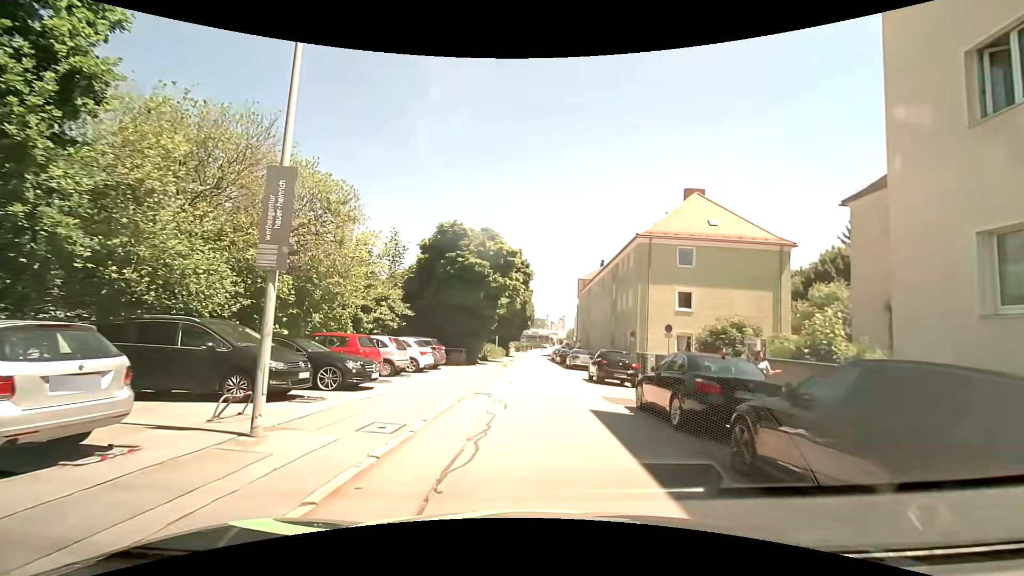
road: residential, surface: asphalt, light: Day
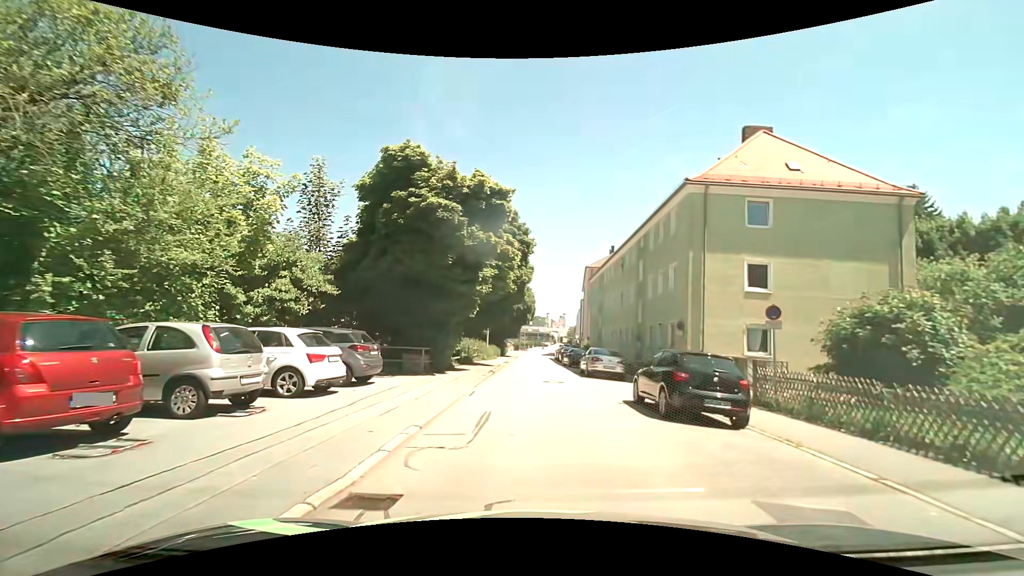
(+0.1, +10.4) m; +1°
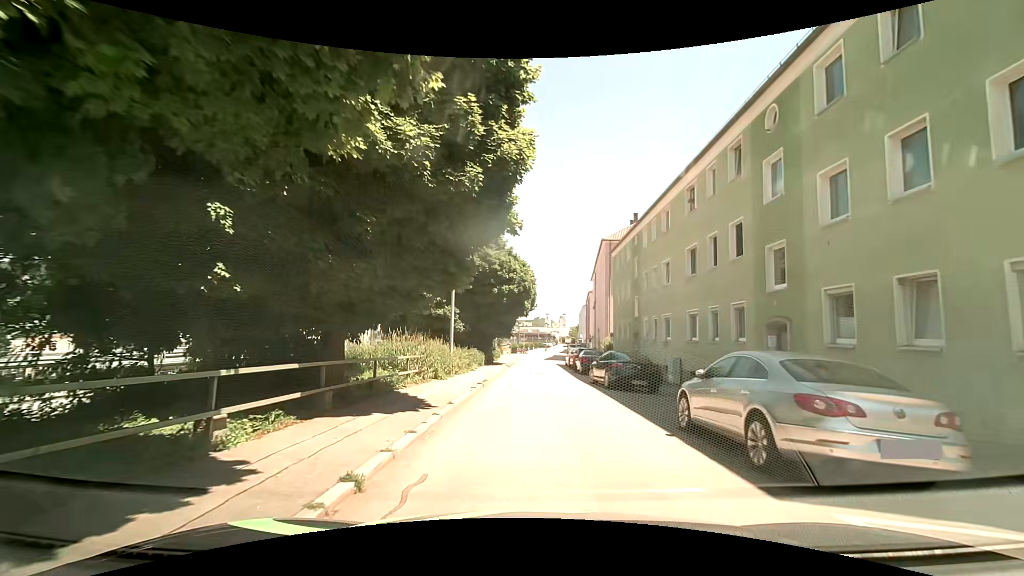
(-0.1, +17.6) m; 0°
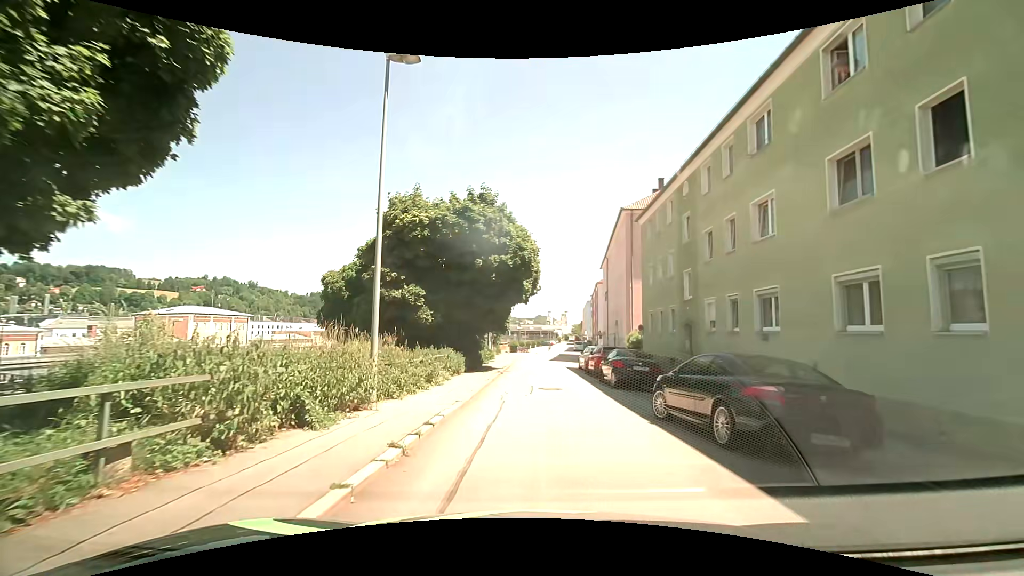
(-0.1, +10.6) m; -2°
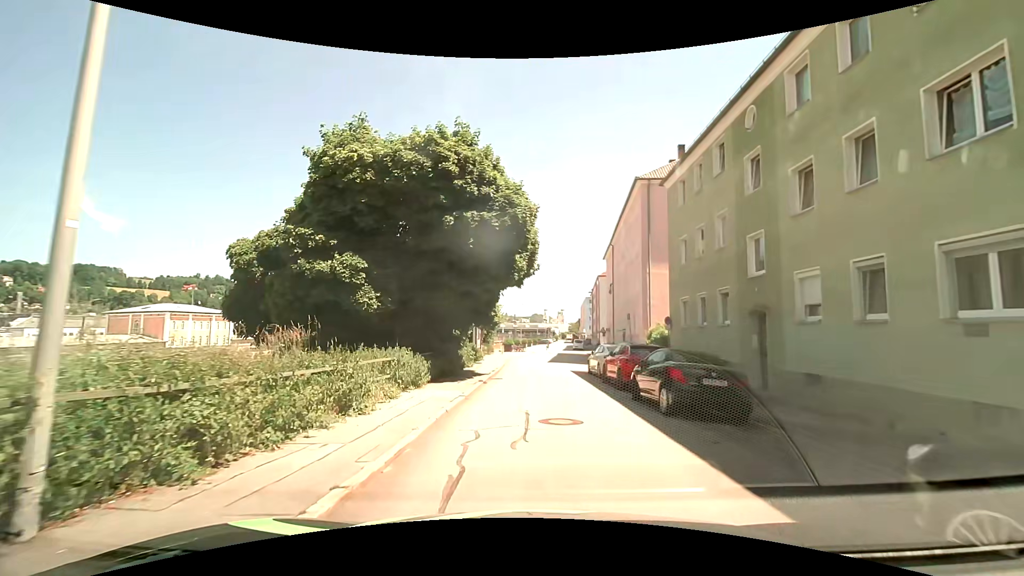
(+0.2, +7.2) m; +2°
